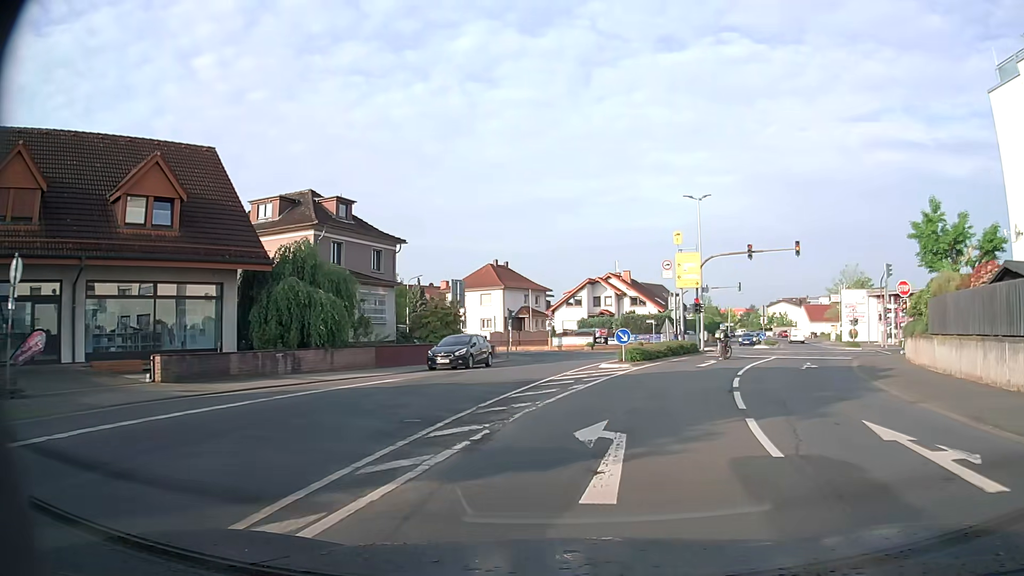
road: secondary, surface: asphalt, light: Day
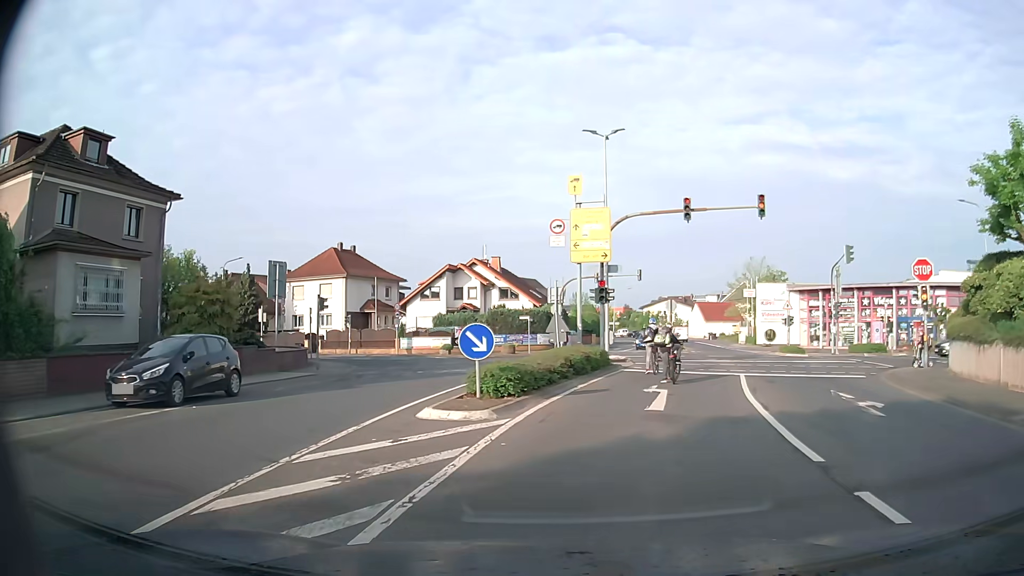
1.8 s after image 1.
(+1.4, +14.0) m; +11°
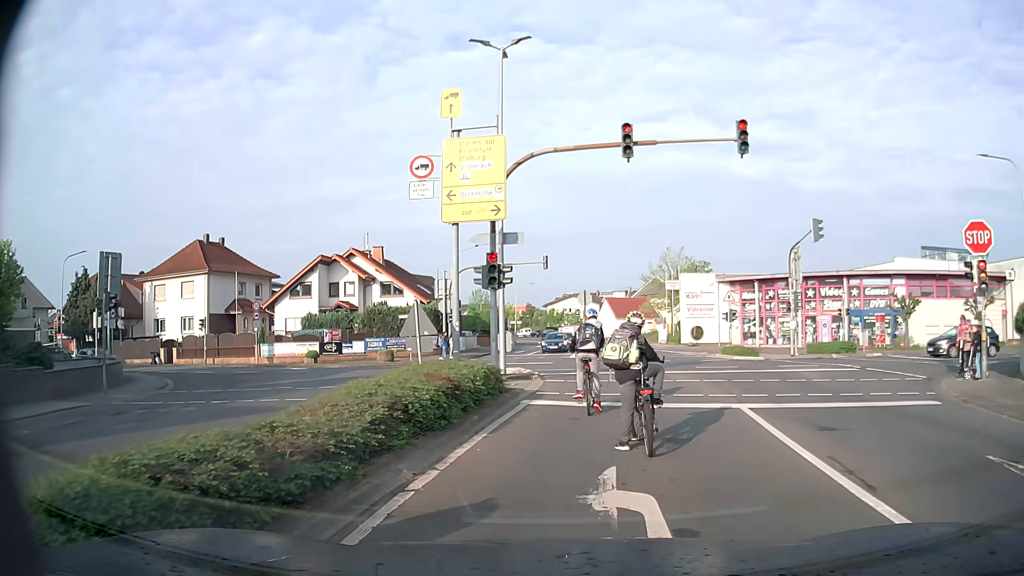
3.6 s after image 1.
(+0.6, +9.0) m; +9°
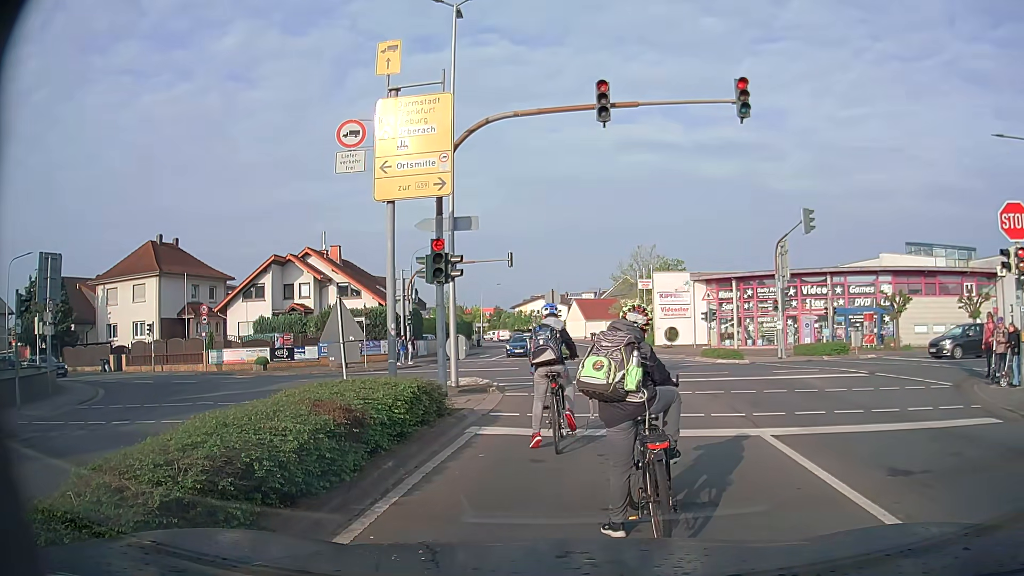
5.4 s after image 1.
(0.0, +2.7) m; +1°
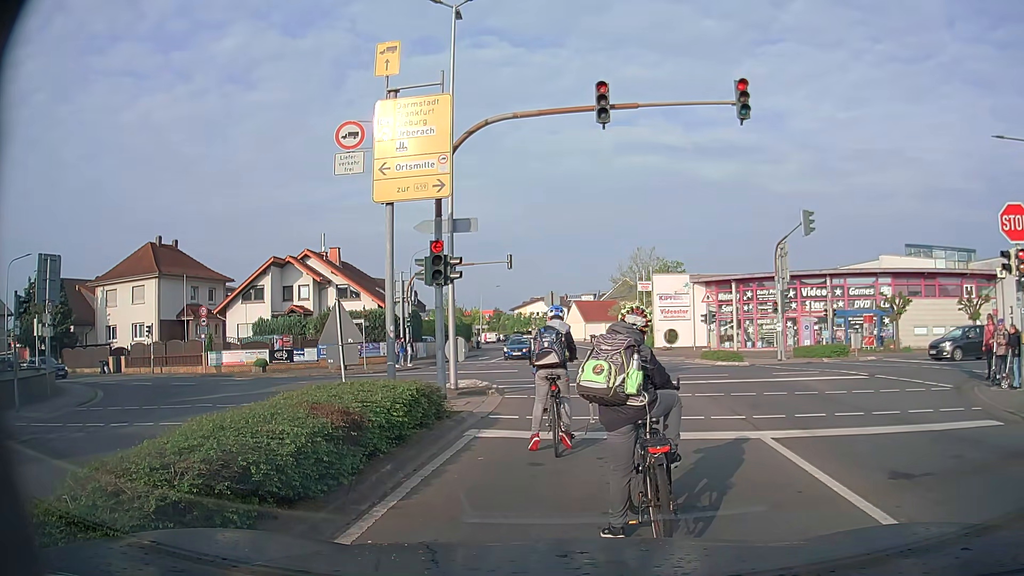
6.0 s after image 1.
(0.0, +0.1) m; 0°
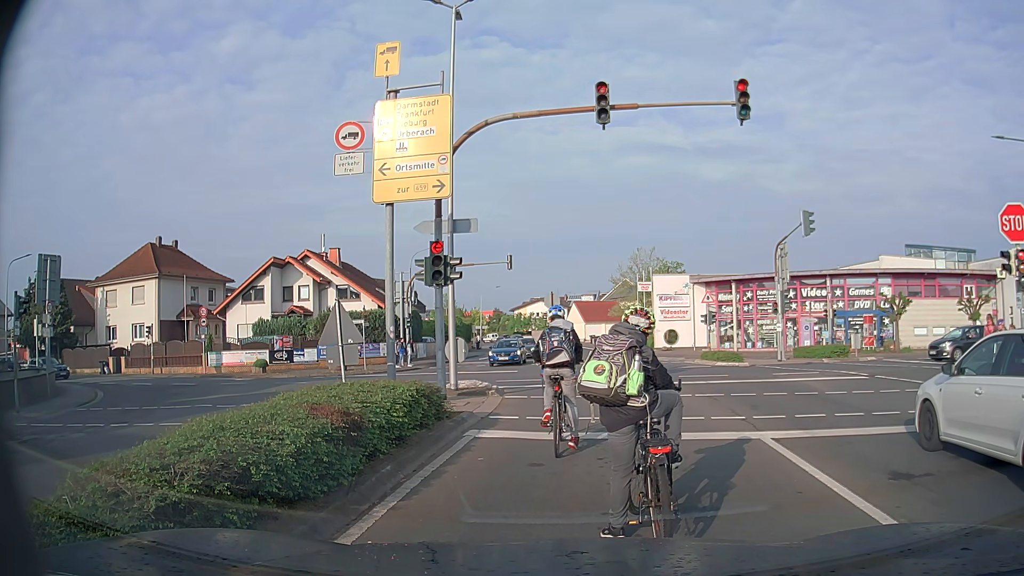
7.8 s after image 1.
(0.0, +0.1) m; 0°
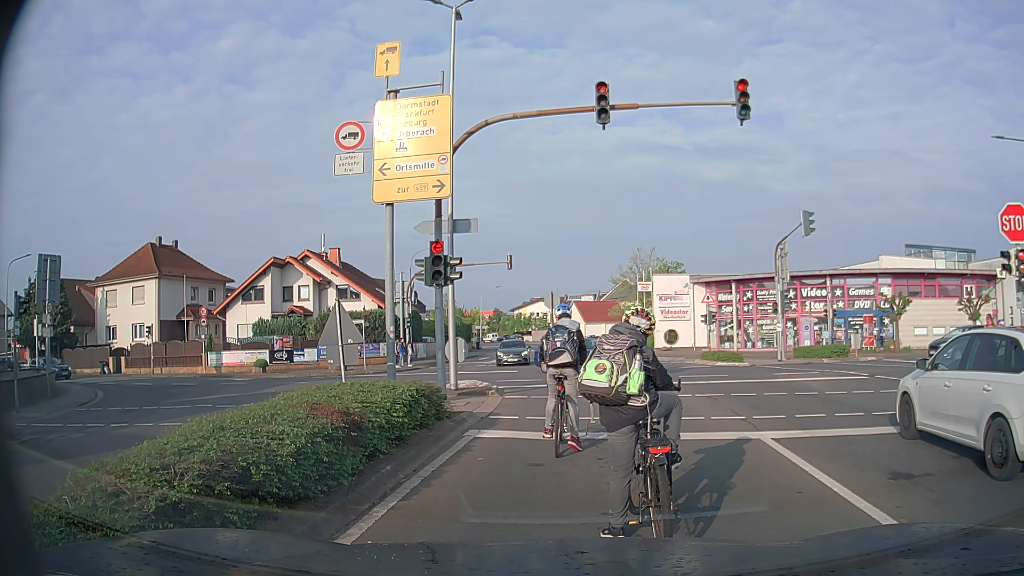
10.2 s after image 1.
(0.0, 0.0) m; 0°
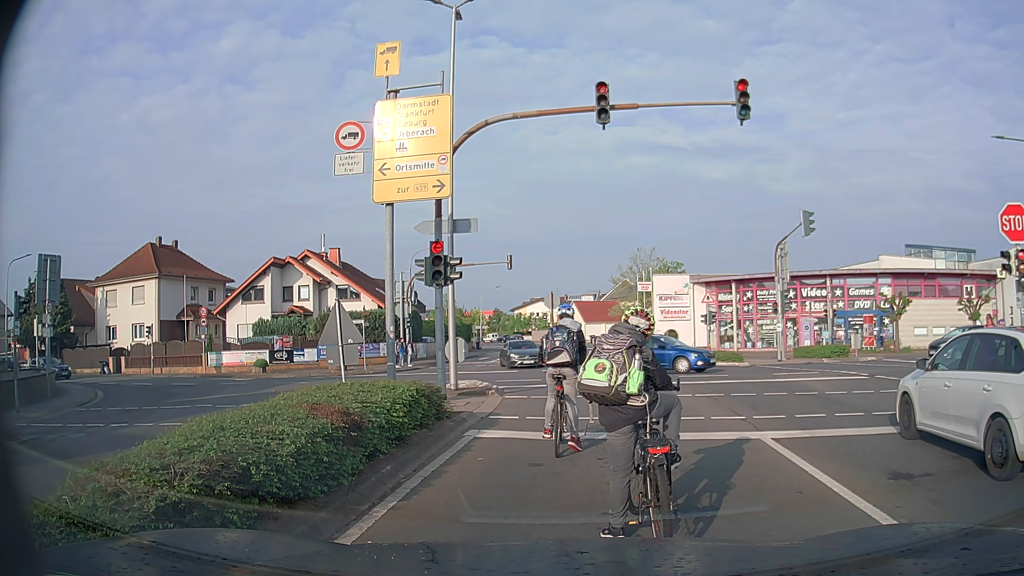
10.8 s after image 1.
(0.0, 0.0) m; 0°
(+1, +10) (0, +20) (-5, +28) (-14, +33) (-23, +35) (-33, +38) (-43, +40) (-52, +43) (-62, +45) (-72, +47) m
